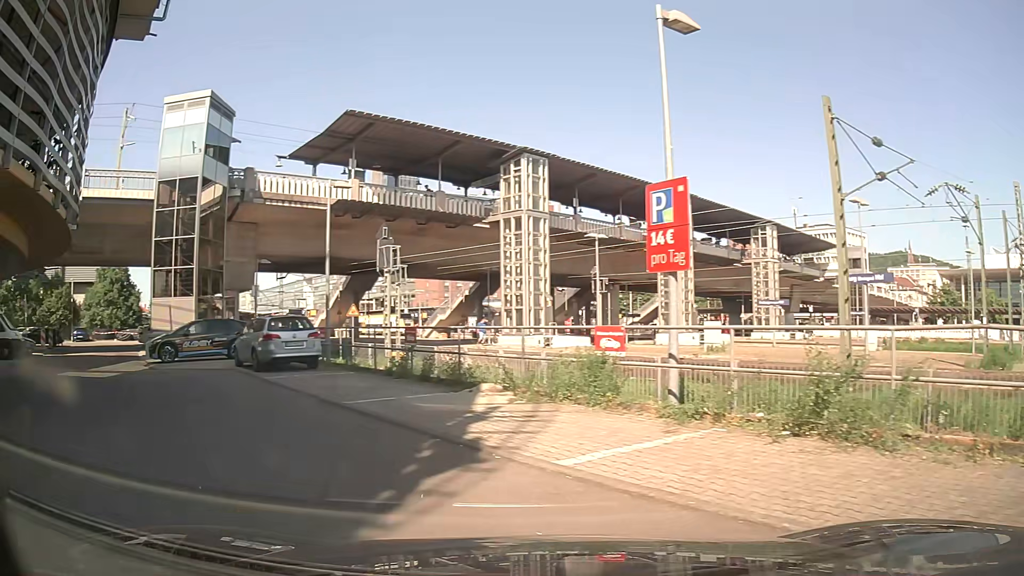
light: Day
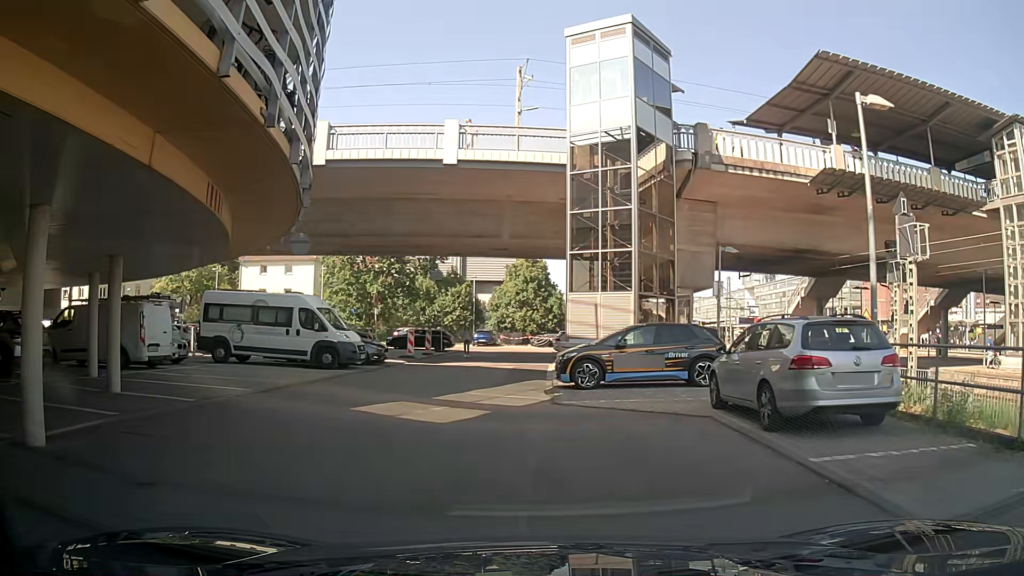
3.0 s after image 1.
(-3.4, +8.7) m; -38°
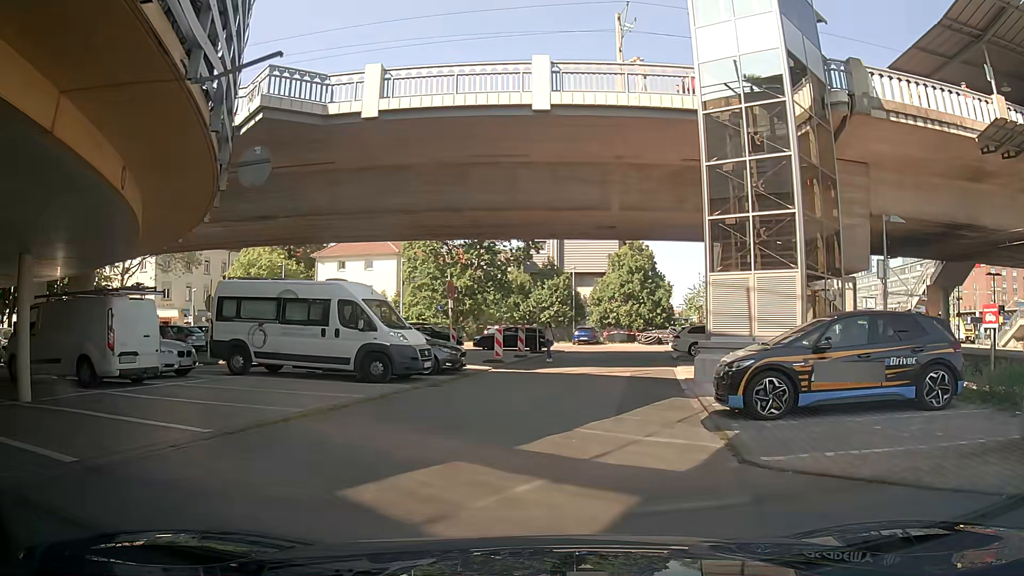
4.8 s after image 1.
(-0.1, +6.2) m; -5°
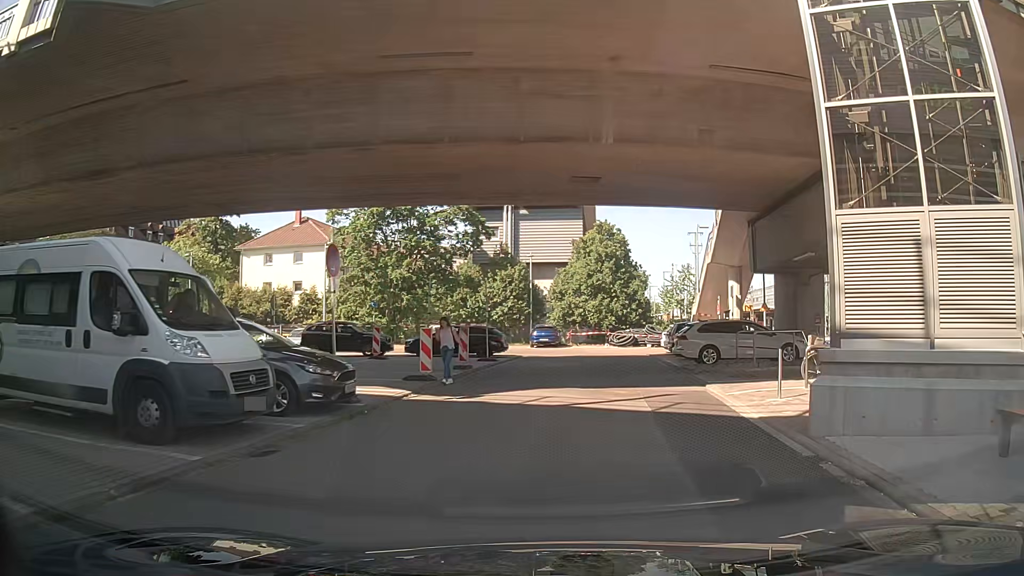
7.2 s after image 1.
(-0.1, +8.8) m; +1°
